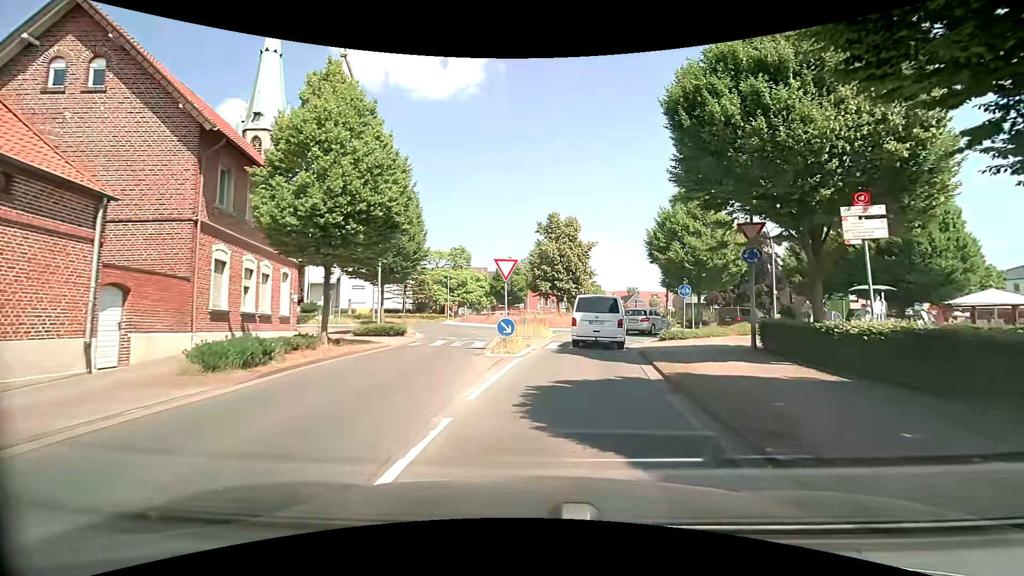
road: secondary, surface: asphalt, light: Day
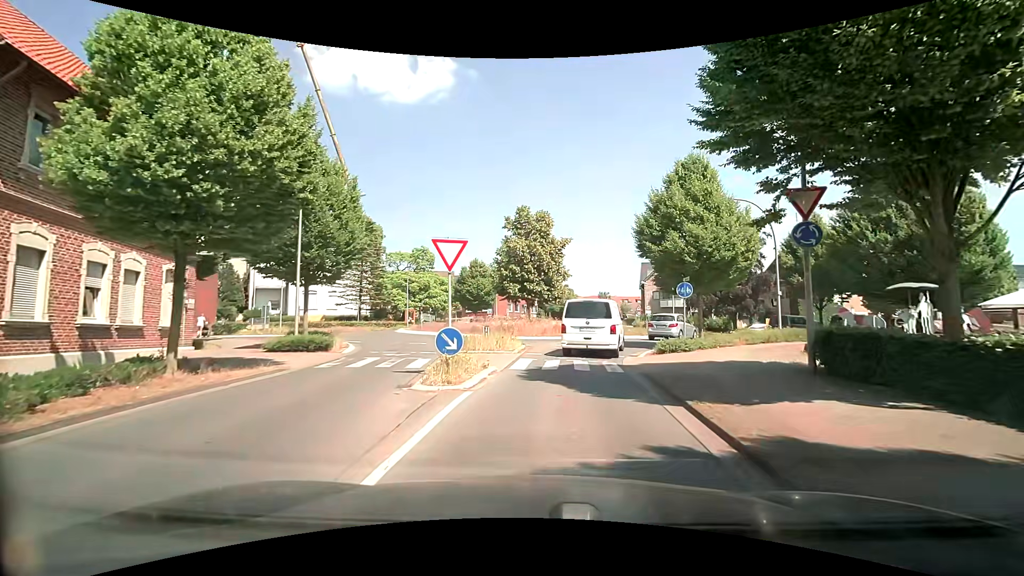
(+0.2, +5.3) m; +4°
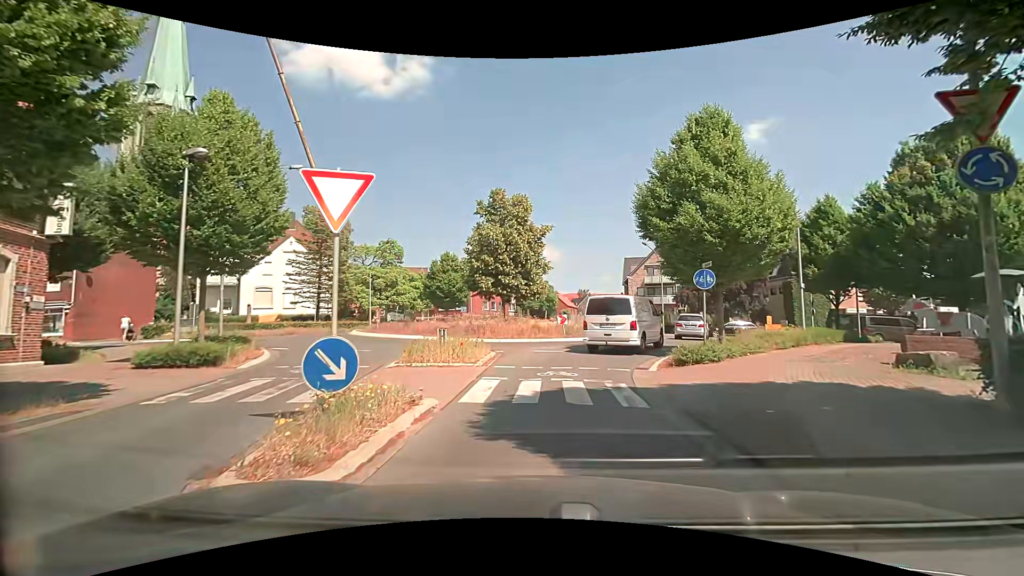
(+0.1, +5.1) m; +1°
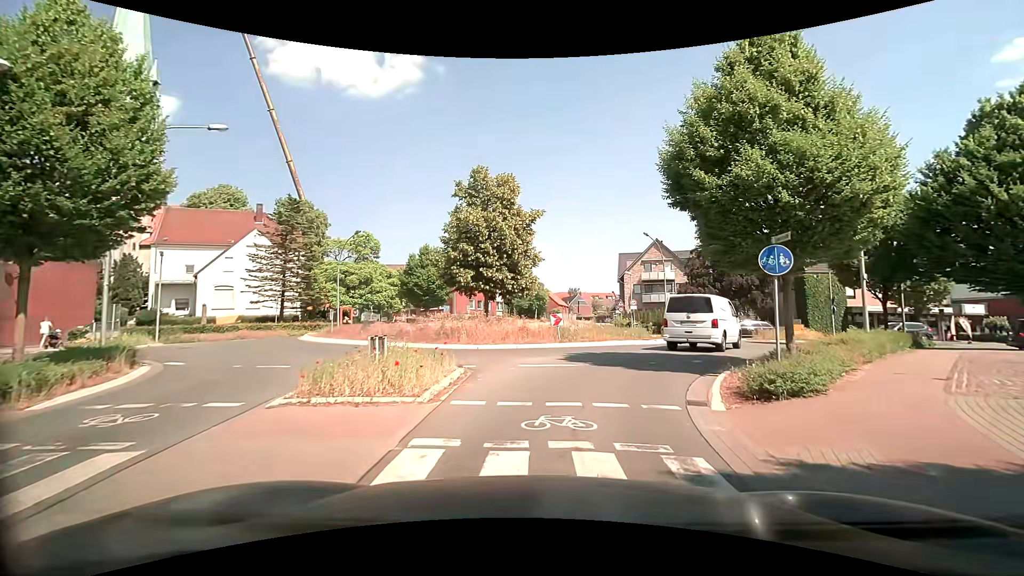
(+0.1, +5.2) m; +1°
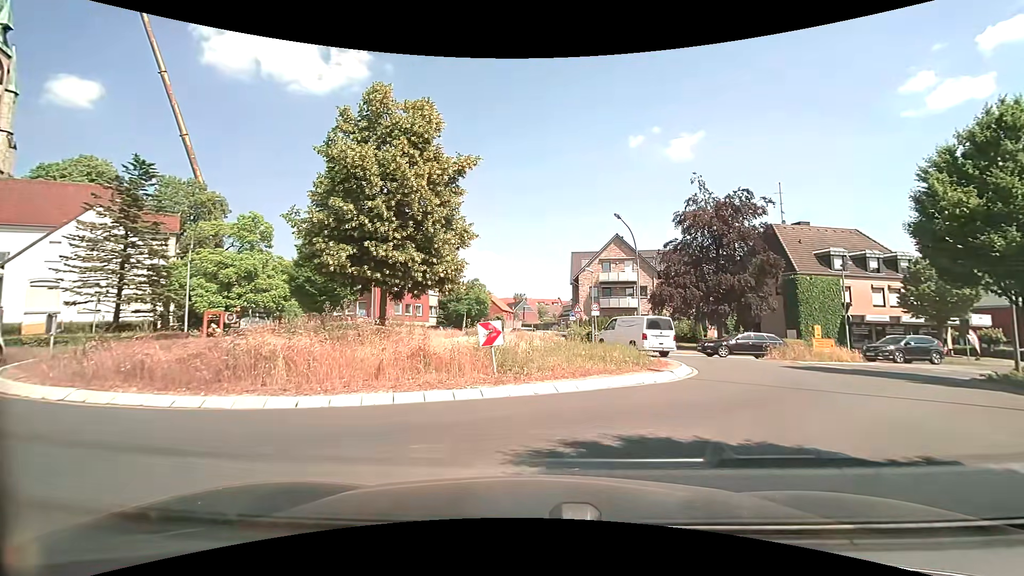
(+0.7, +11.0) m; +7°
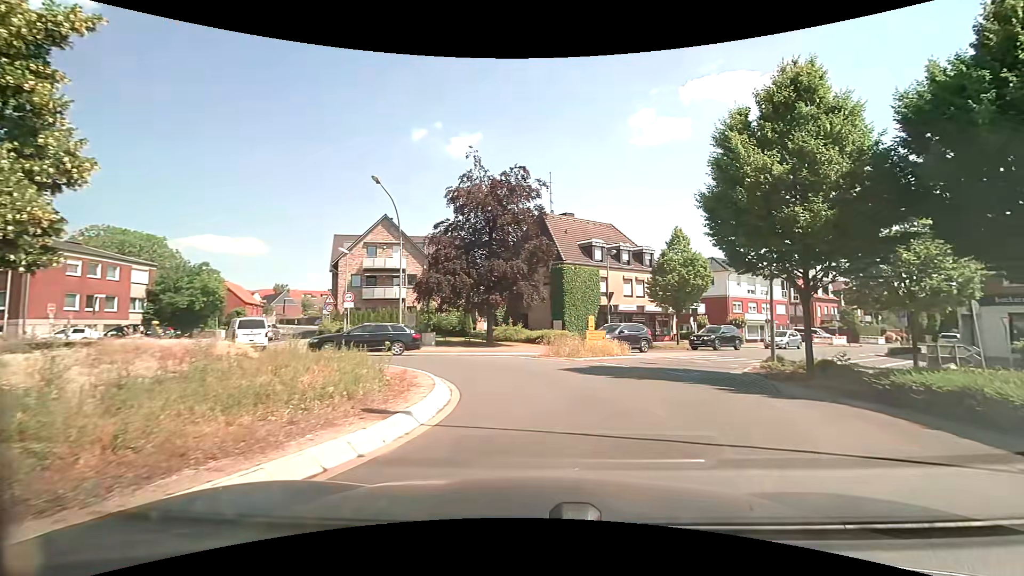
(+1.3, +6.7) m; +24°
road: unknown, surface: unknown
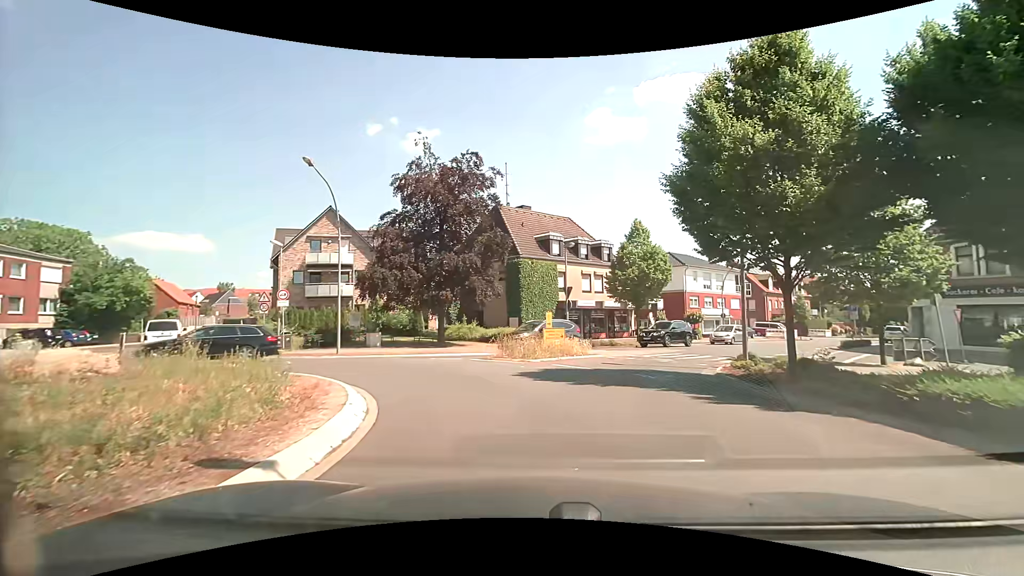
(+0.1, +2.2) m; +5°
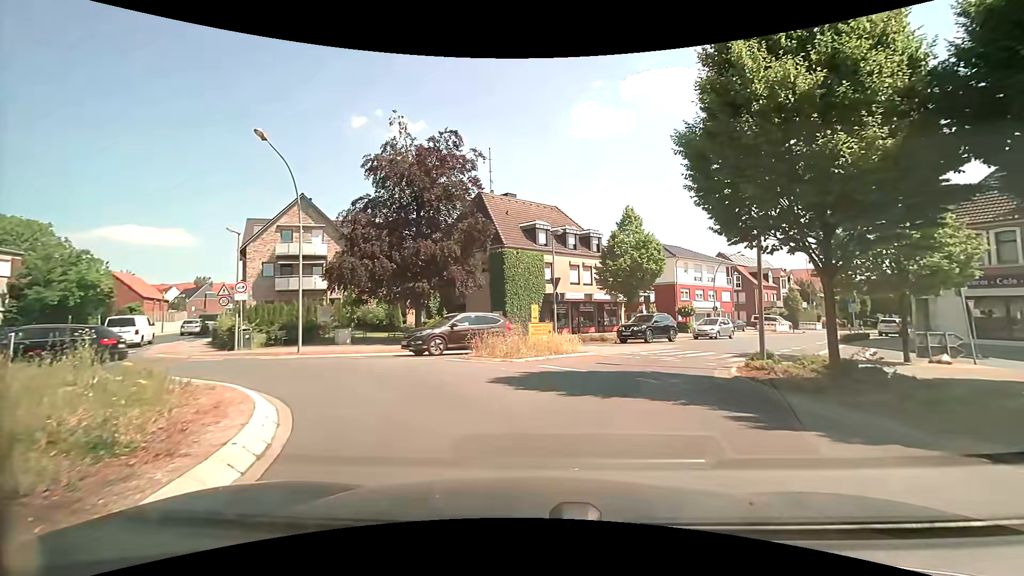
(+0.1, +2.5) m; +2°
(+1, +10) (+4, +19) (+9, +28) (+15, +36) (+21, +44) (+28, +51) (+35, +59) (+42, +66) (+49, +73) (+56, +80) m
